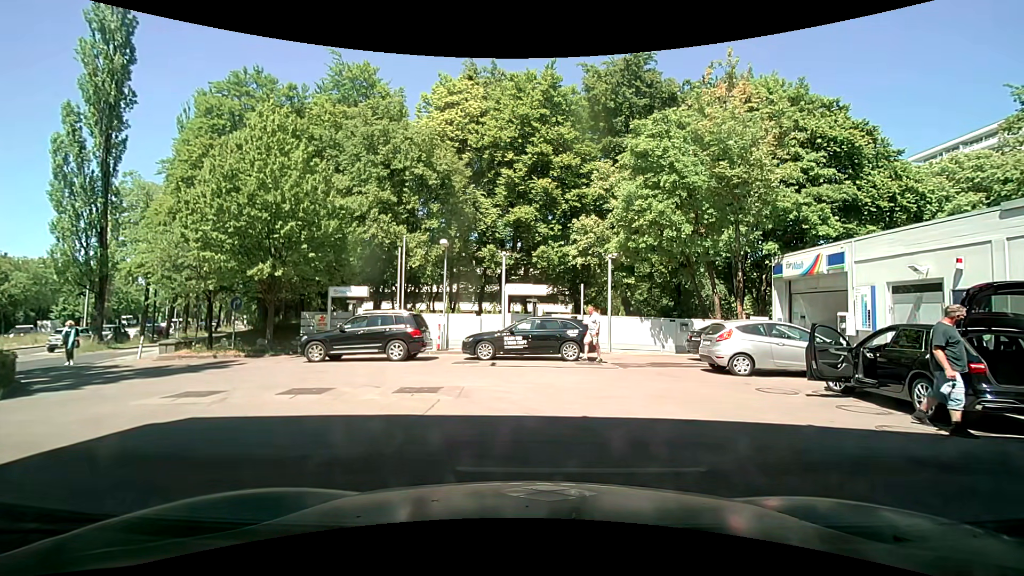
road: service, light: Day
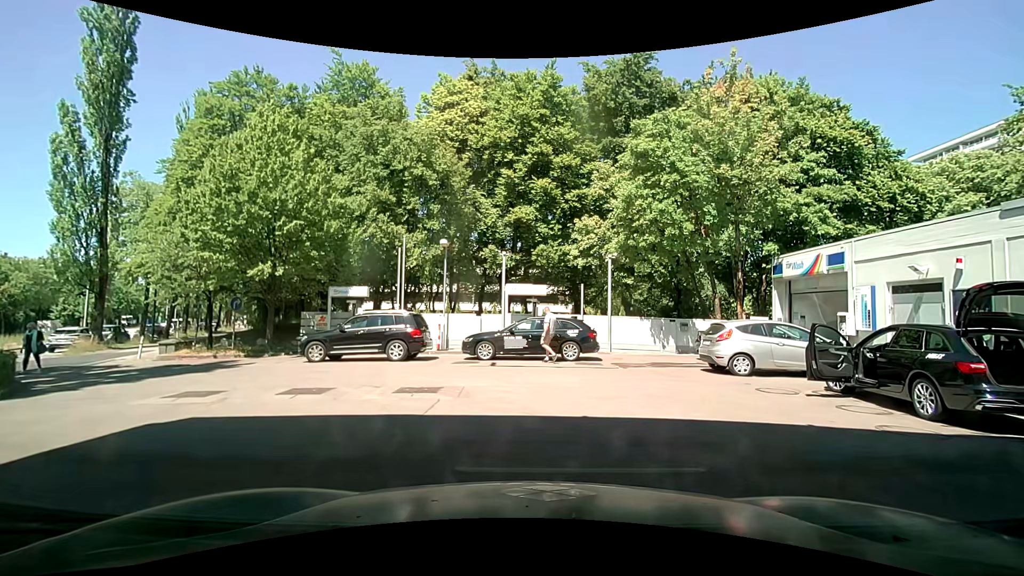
(0.0, 0.0) m; 0°
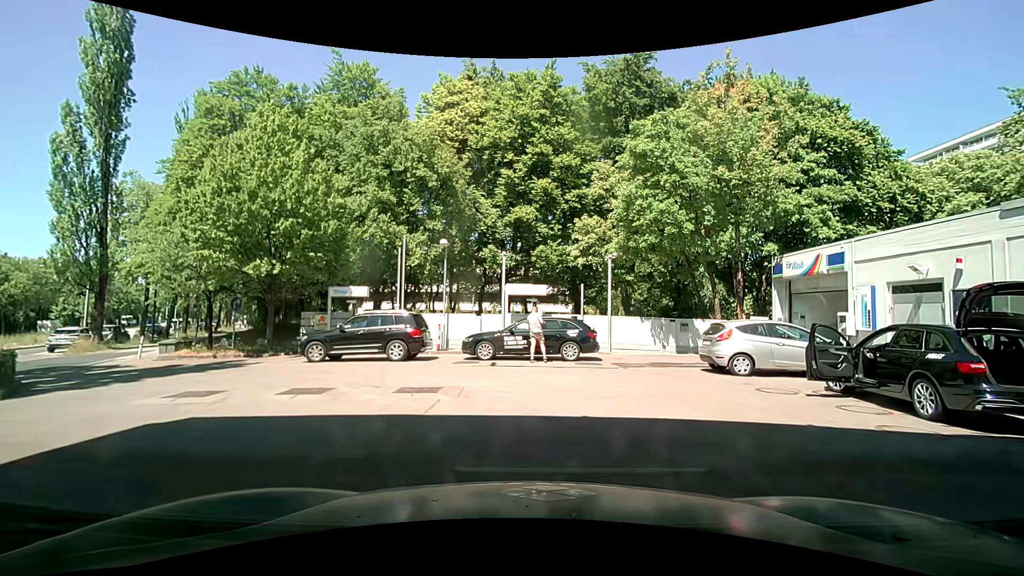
(0.0, 0.0) m; 0°
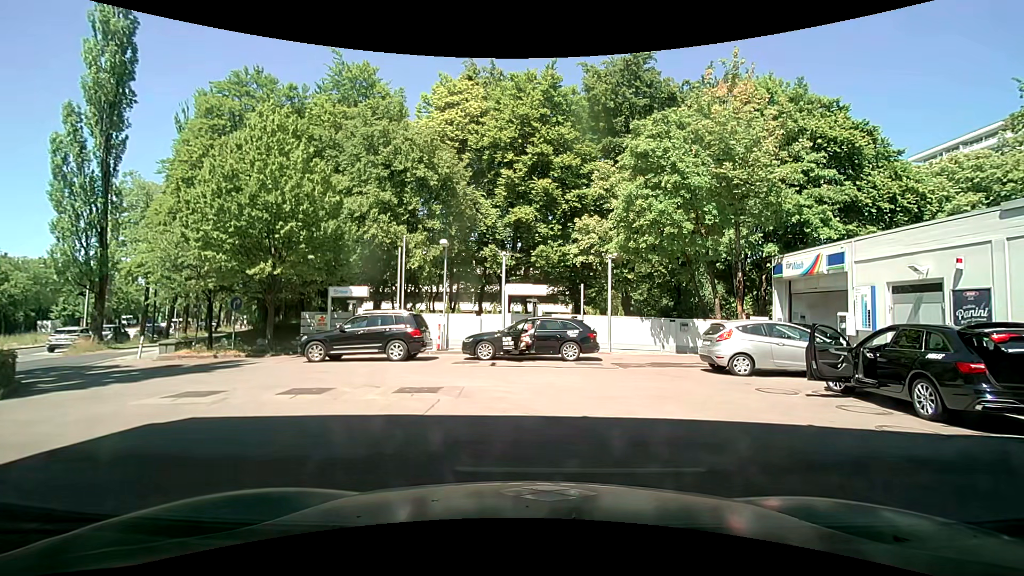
(0.0, 0.0) m; 0°
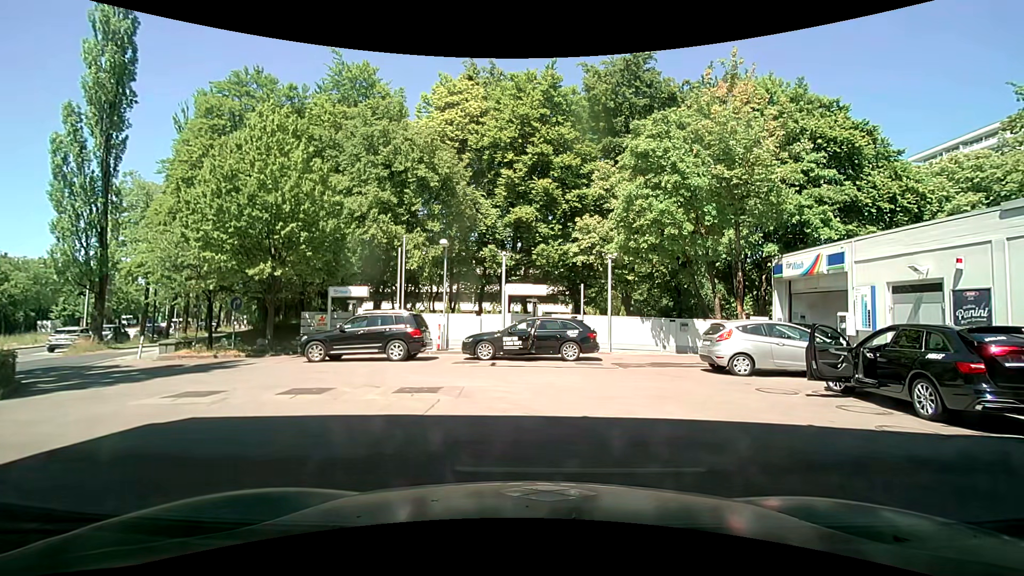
(0.0, 0.0) m; 0°
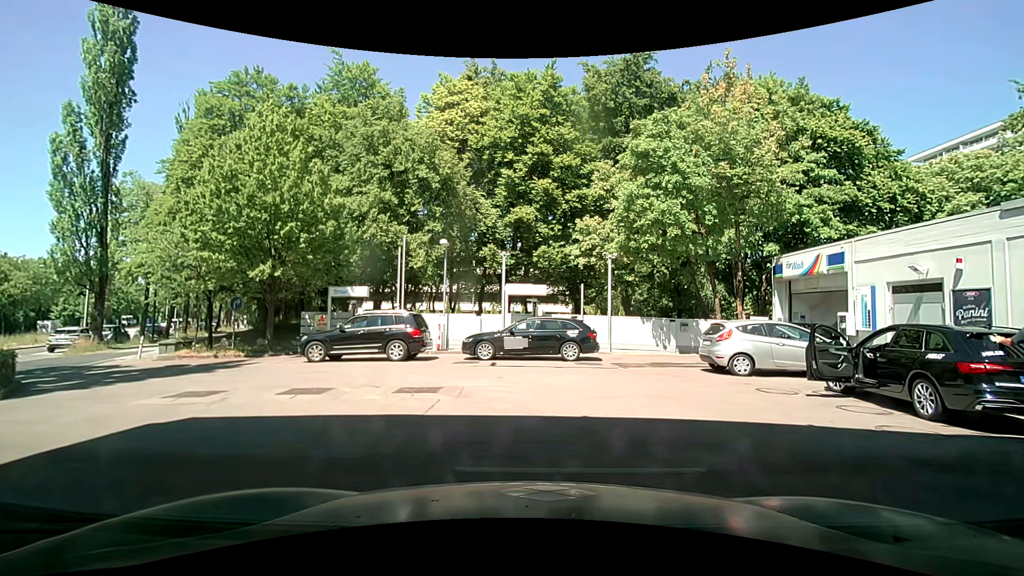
(0.0, 0.0) m; 0°
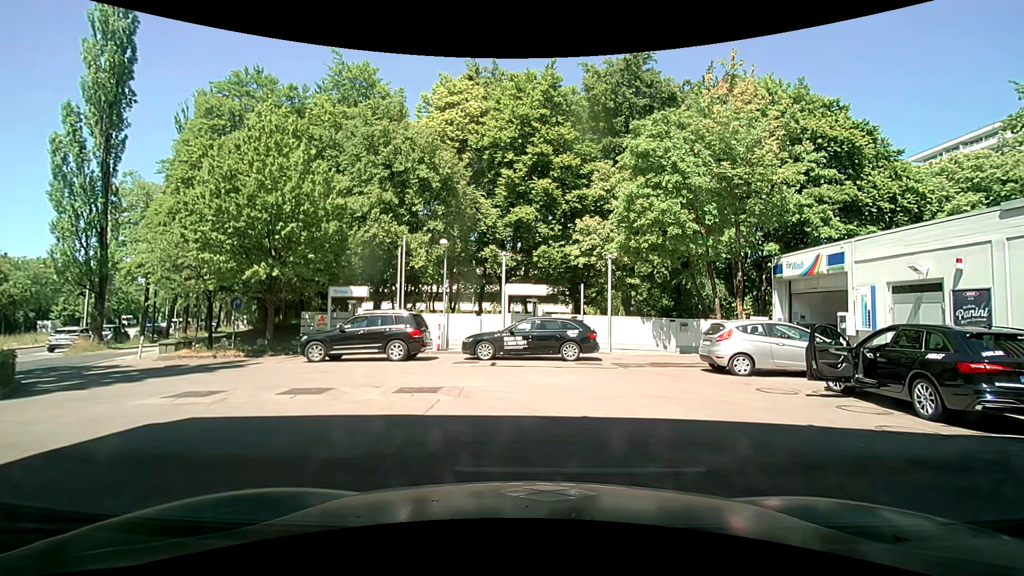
(0.0, 0.0) m; 0°
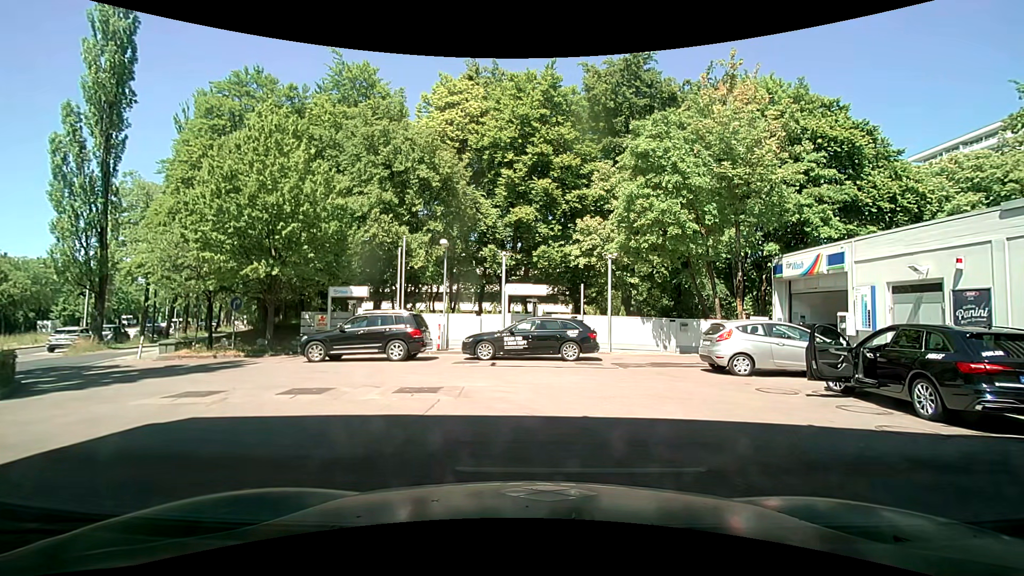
(0.0, 0.0) m; 0°
